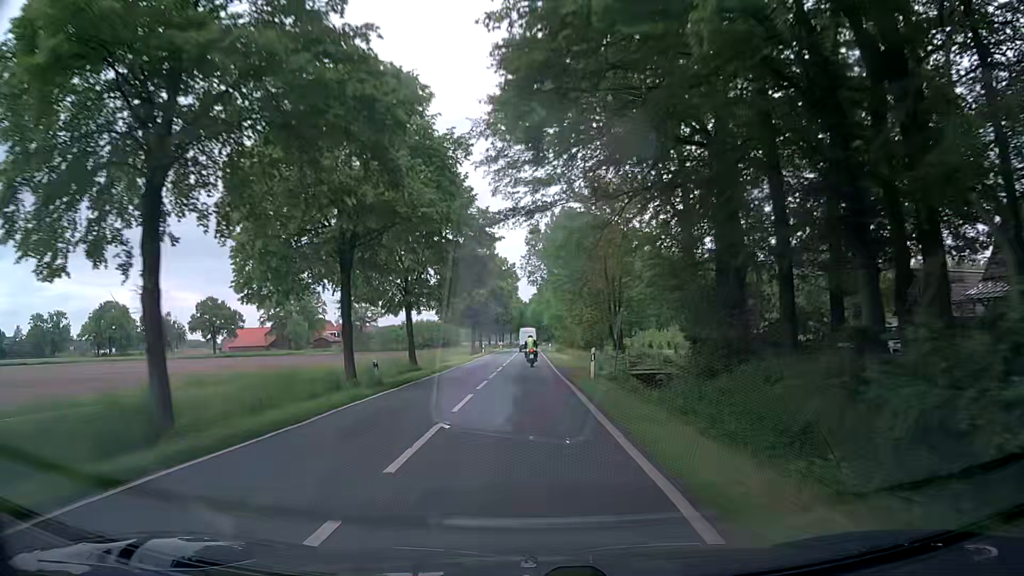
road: secondary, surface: asphalt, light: Day
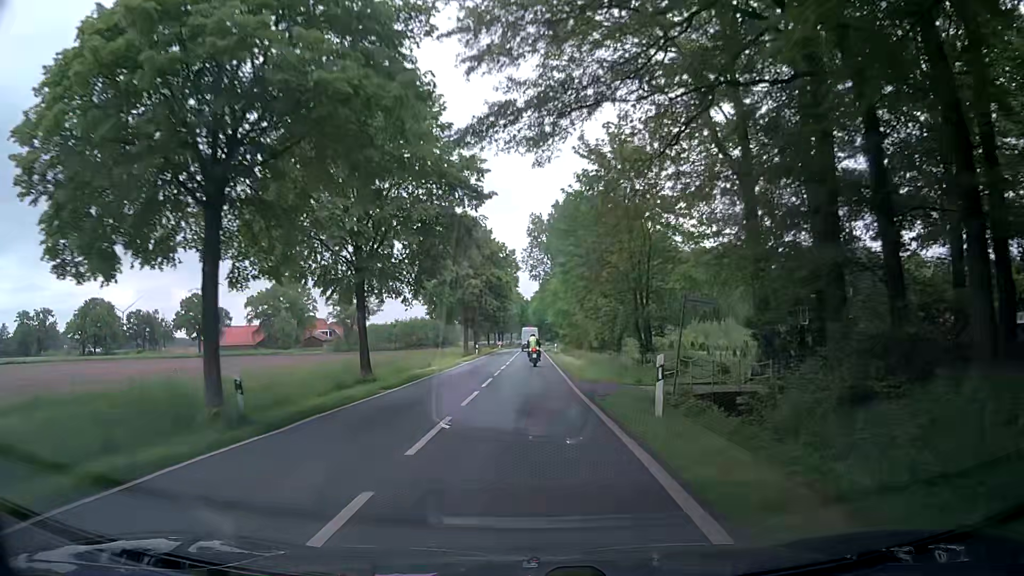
(+0.1, +11.1) m; 0°
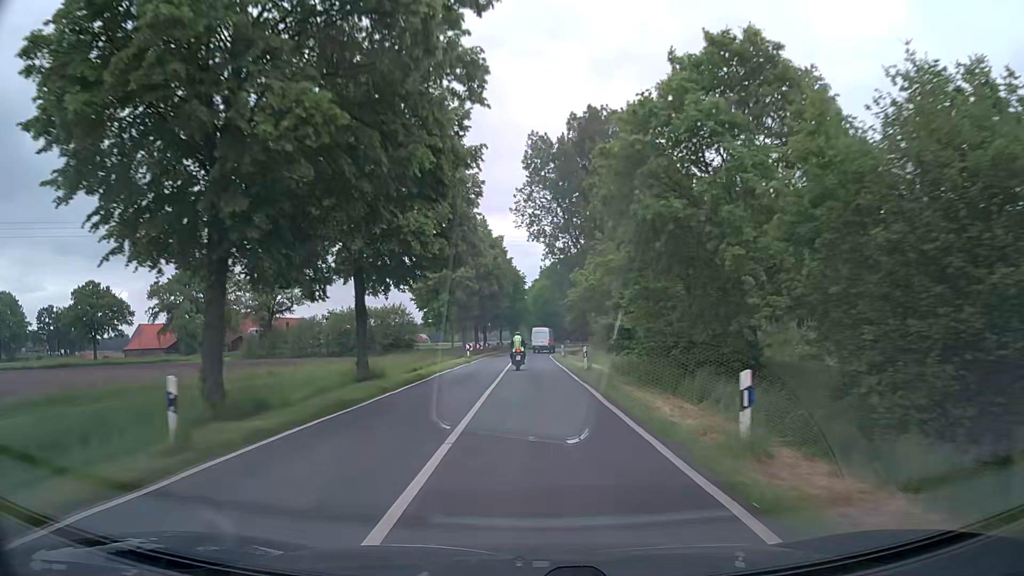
(+0.4, +53.3) m; +1°
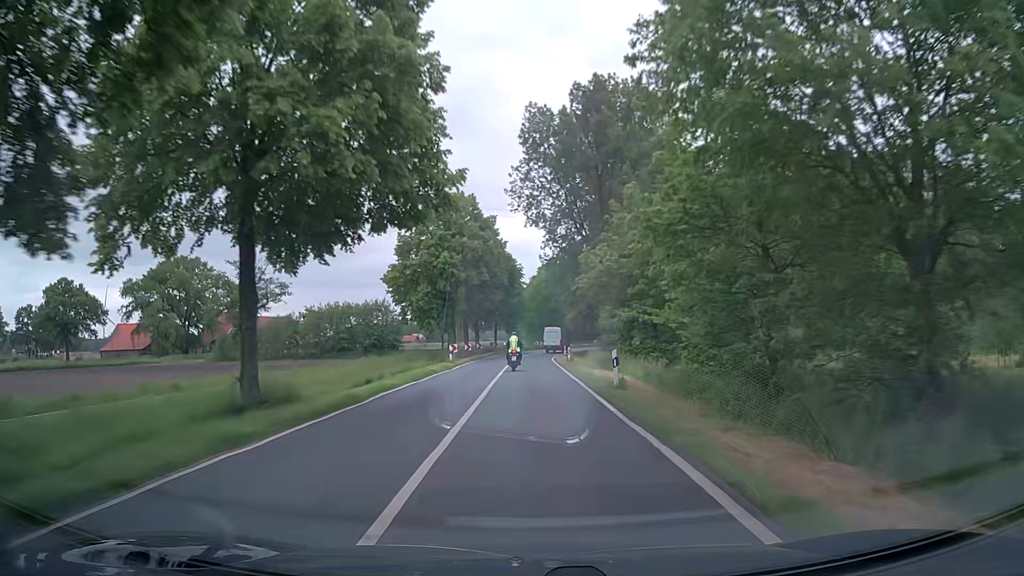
(0.0, +10.2) m; +1°
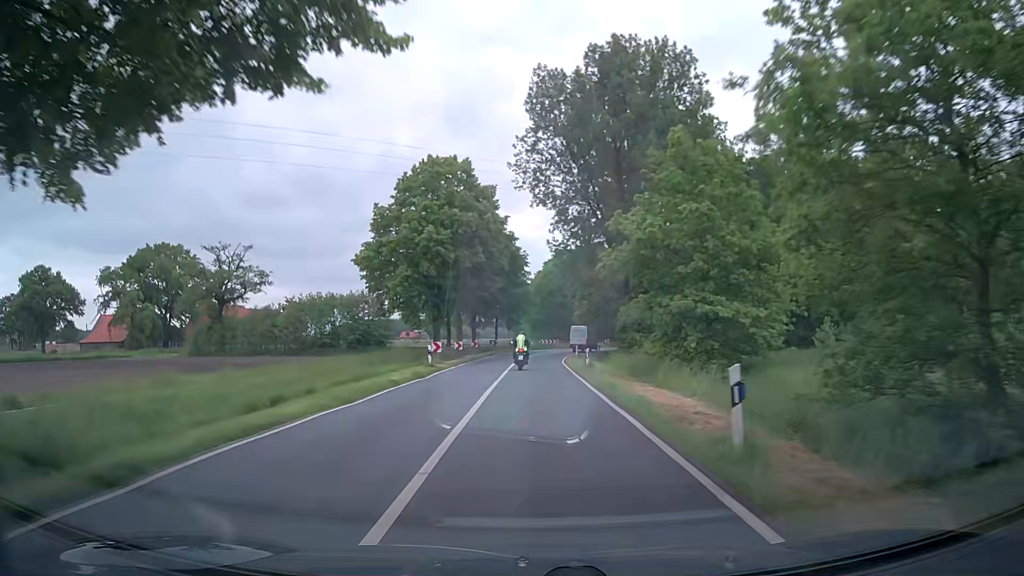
(-0.1, +10.2) m; -1°
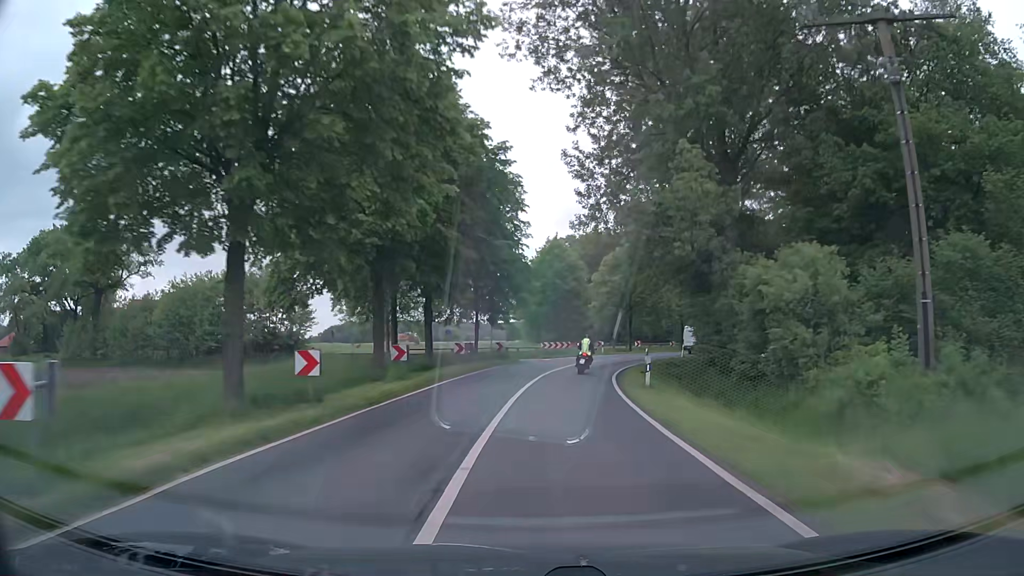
(+0.3, +30.1) m; +1°
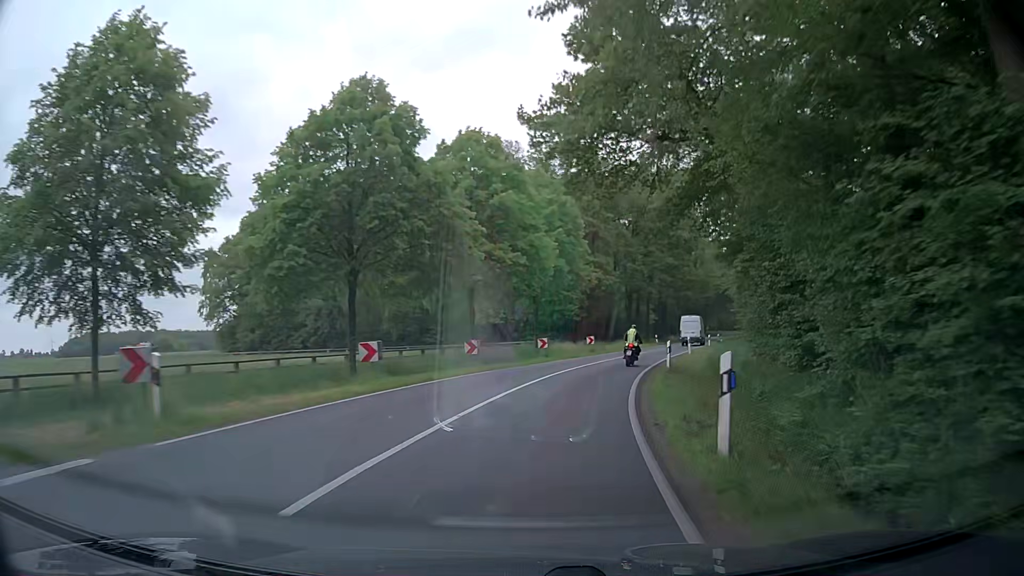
(+7.4, +49.6) m; +21°
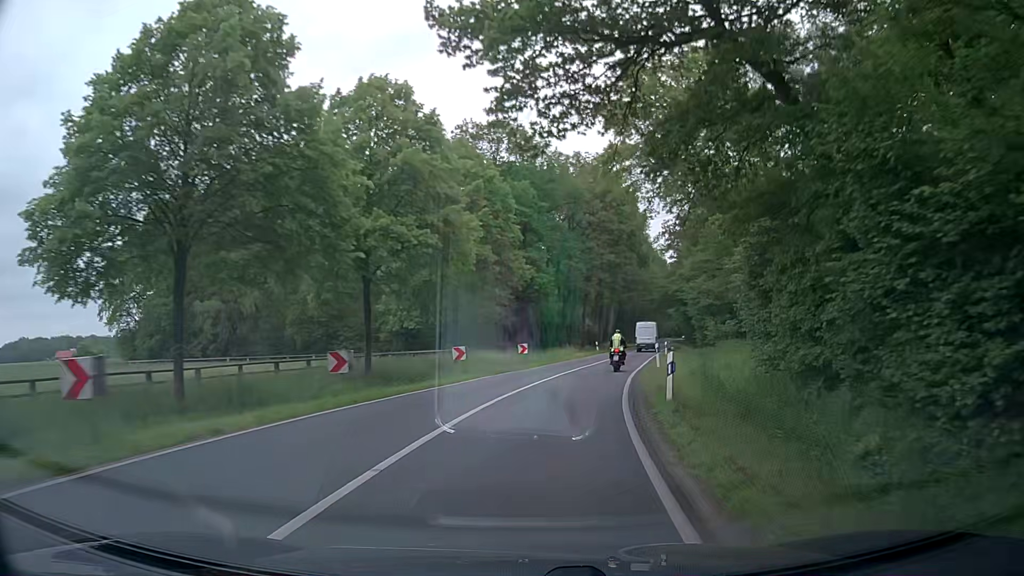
(+0.6, +10.2) m; +6°
(0, +10) (+2, +20) (+4, +30) (+6, +39) (+8, +49) (+10, +59) (+13, +69) (+15, +78) (+18, +88) (+20, +98) m
